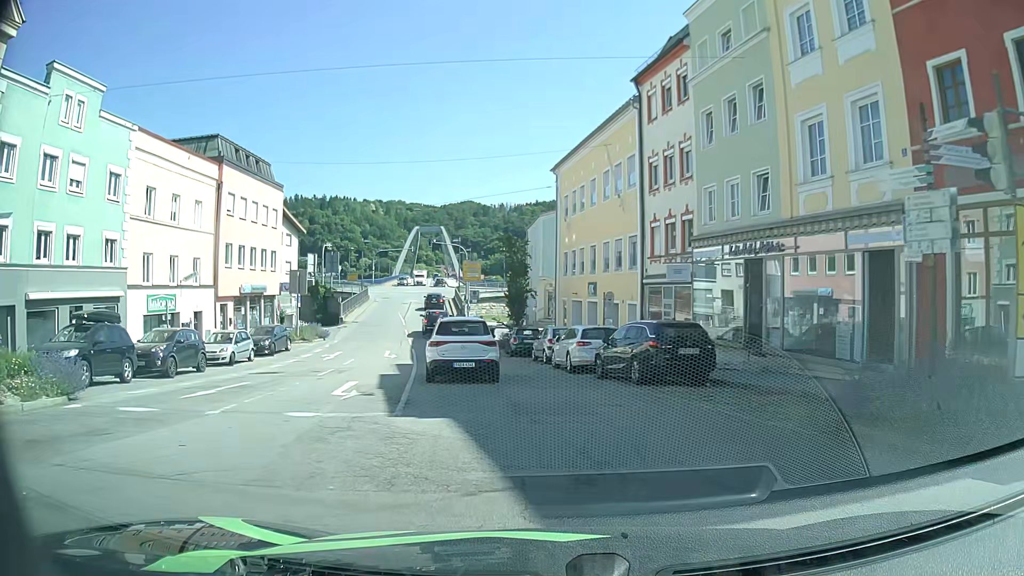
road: tertiary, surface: asphalt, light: Day
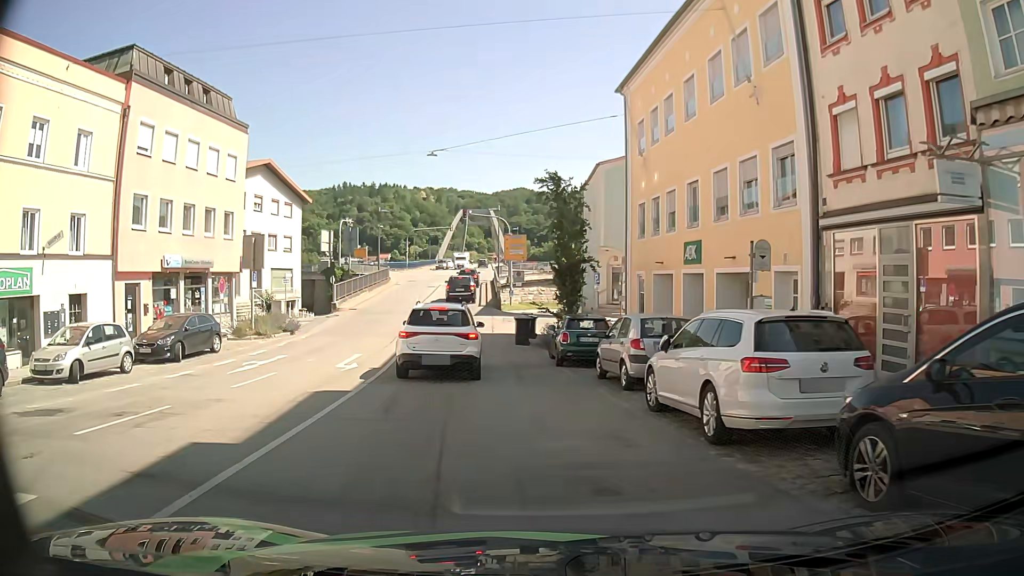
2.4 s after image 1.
(-0.3, +13.4) m; -4°
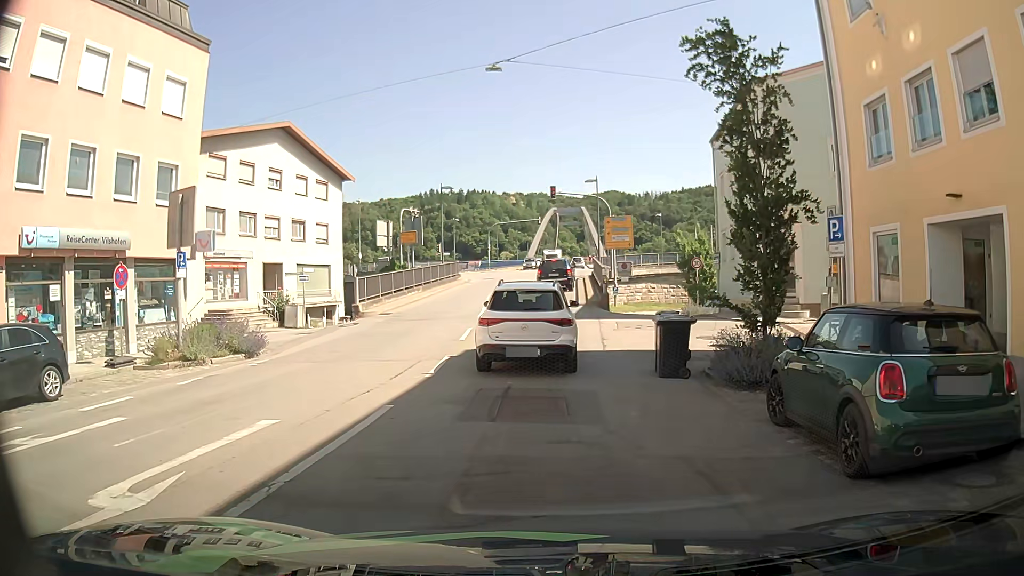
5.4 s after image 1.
(-1.2, +13.3) m; -7°
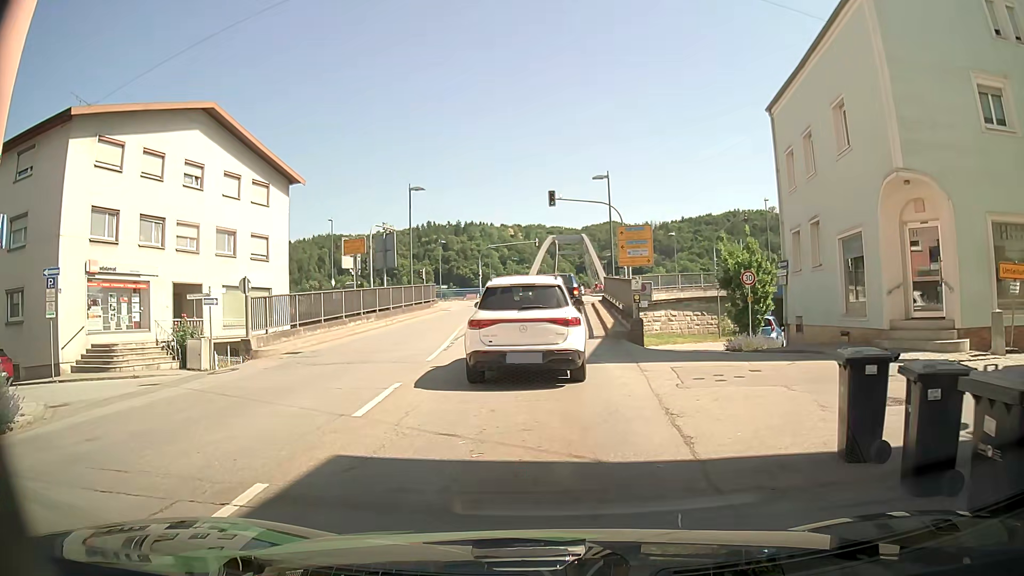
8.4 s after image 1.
(-0.1, +9.9) m; -1°
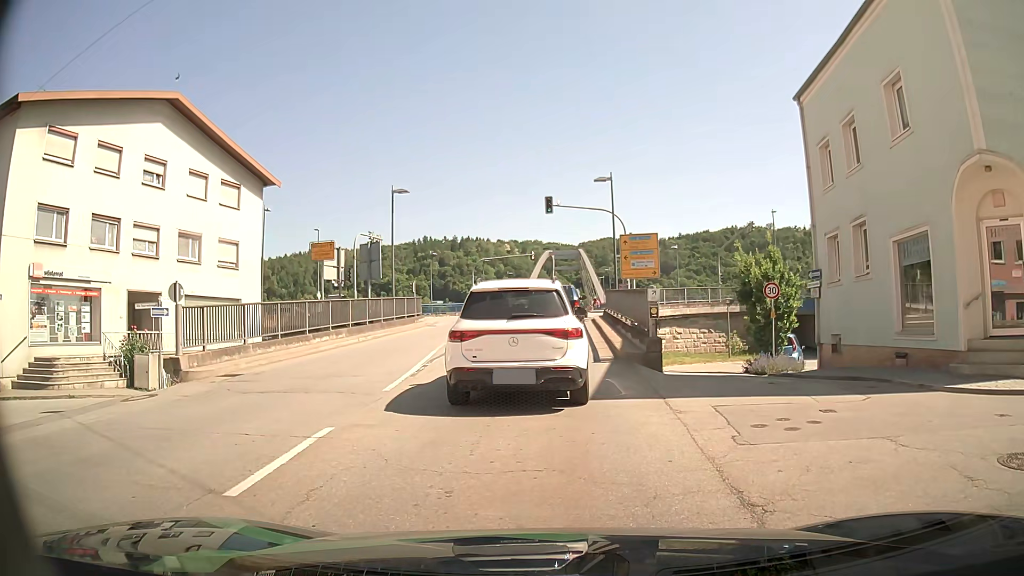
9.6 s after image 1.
(+0.1, +3.3) m; +2°
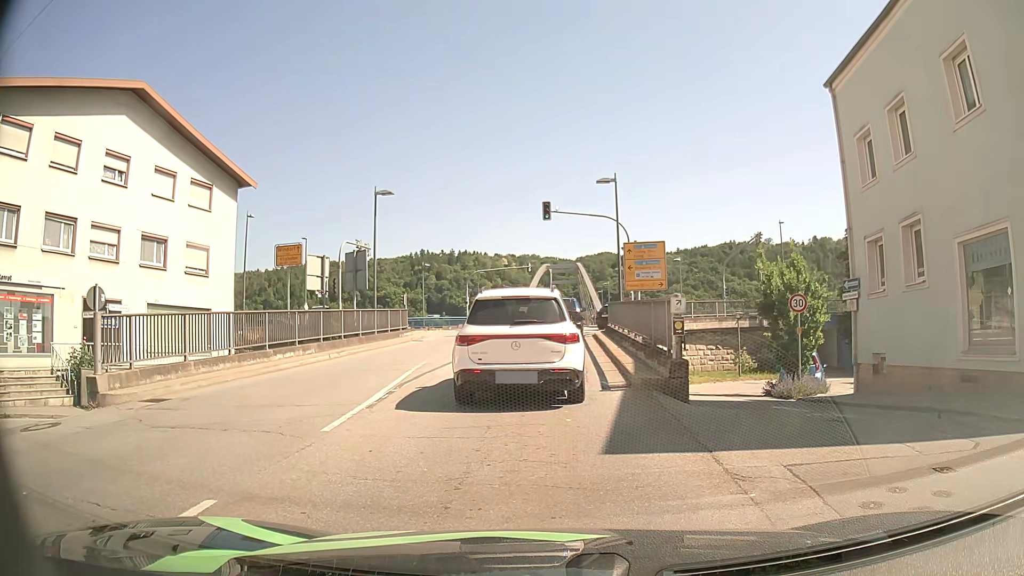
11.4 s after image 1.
(0.0, +2.8) m; +1°
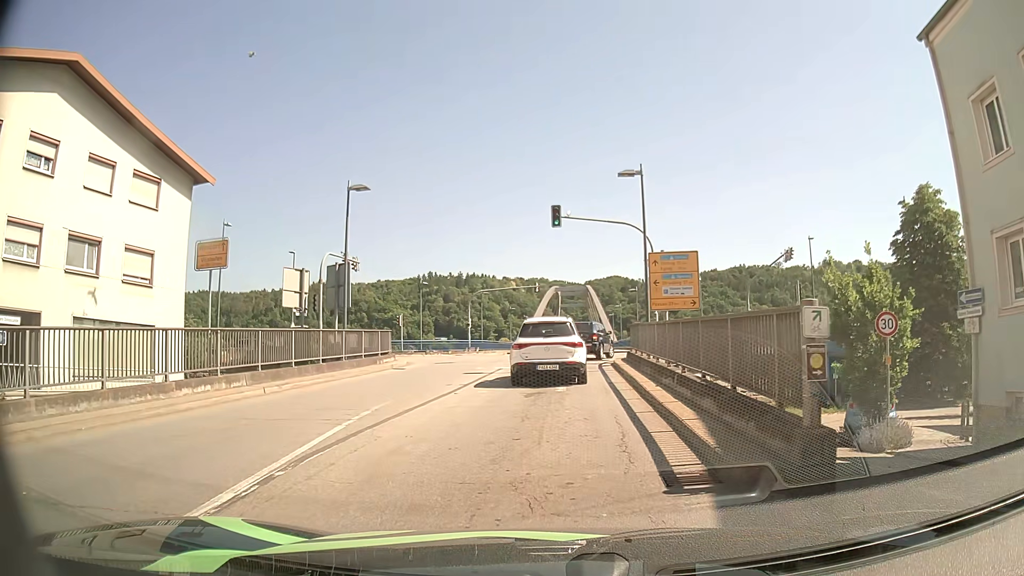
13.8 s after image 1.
(-0.1, +5.8) m; -2°
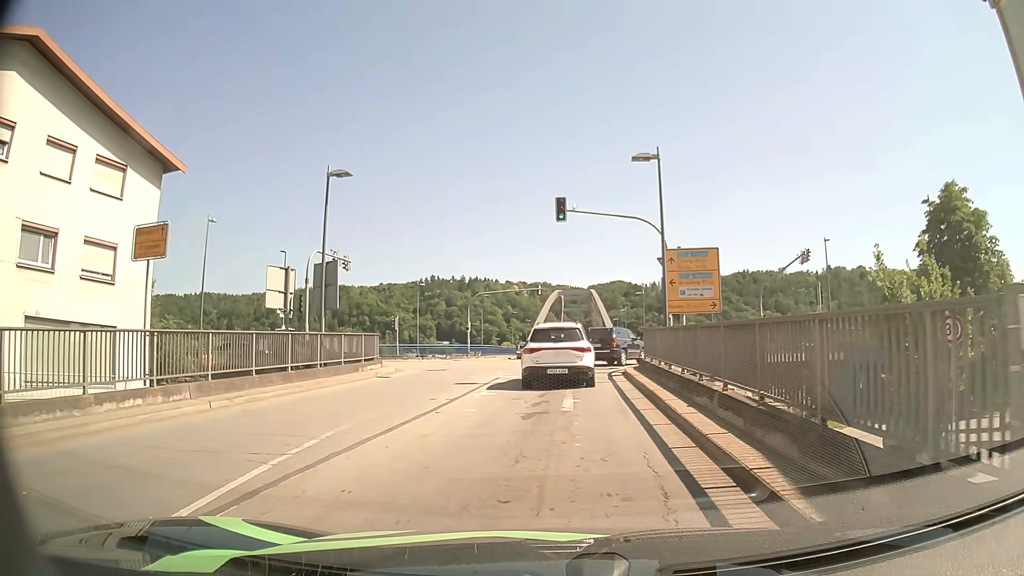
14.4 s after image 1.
(0.0, +2.9) m; -1°
(0, +10) (0, +20) (+2, +30) (+9, +37) (+18, +39) (+28, +39) (+38, +38) (+48, +38) (+58, +37) (+68, +36) m
